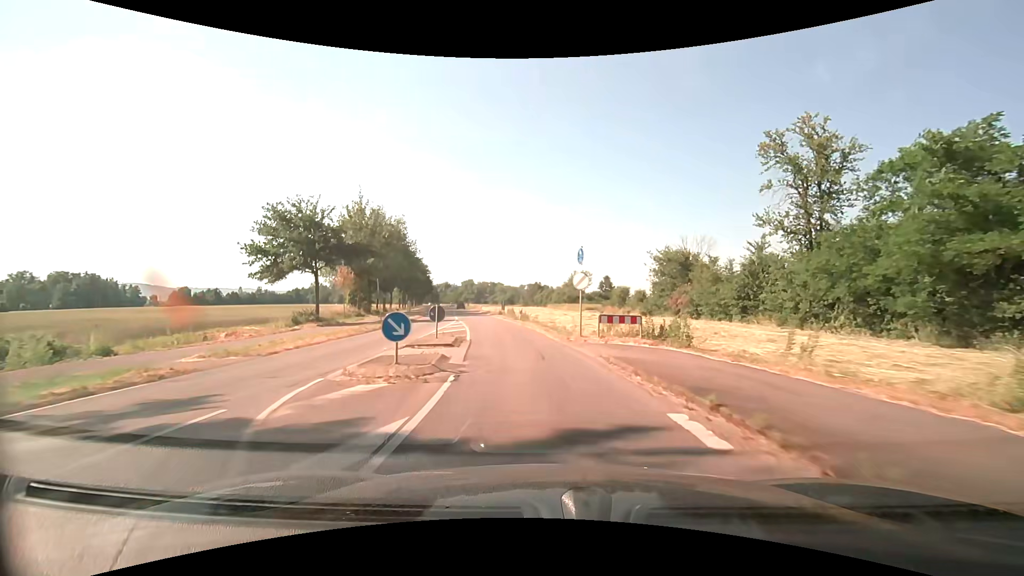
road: secondary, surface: asphalt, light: Day
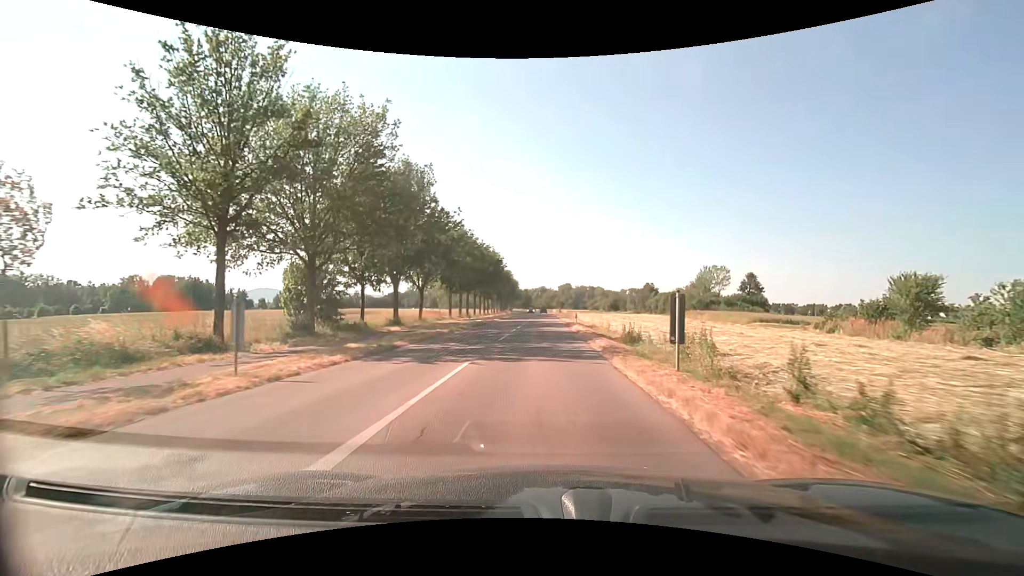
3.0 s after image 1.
(-4.3, +37.6) m; -11°
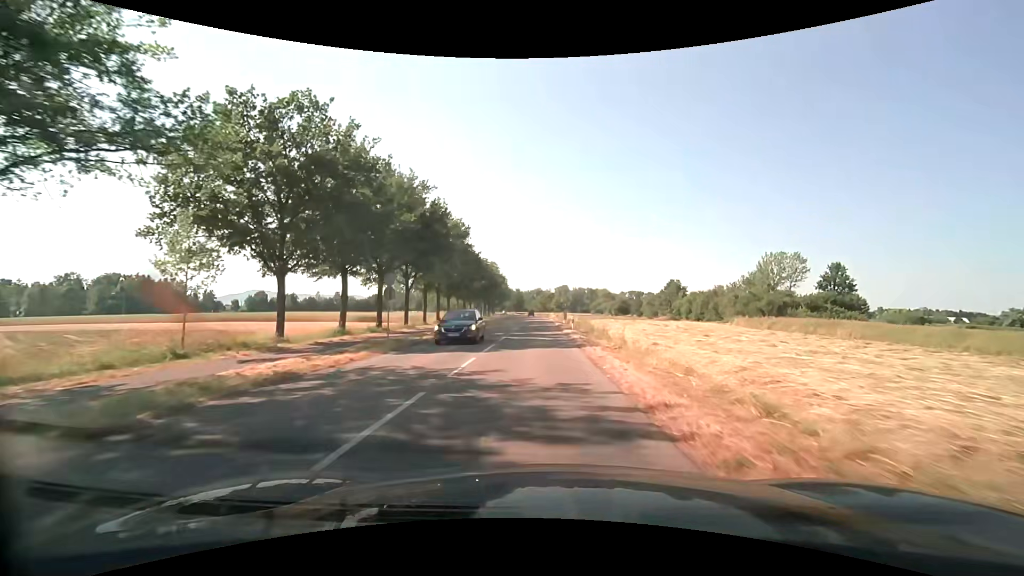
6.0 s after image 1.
(+0.1, +40.5) m; 0°
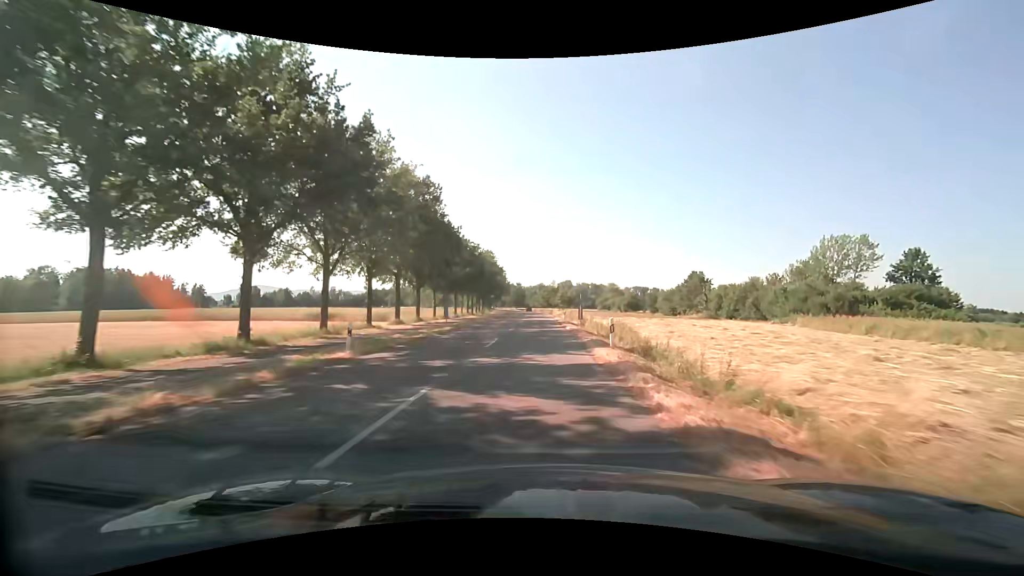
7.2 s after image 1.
(0.0, +18.0) m; 0°
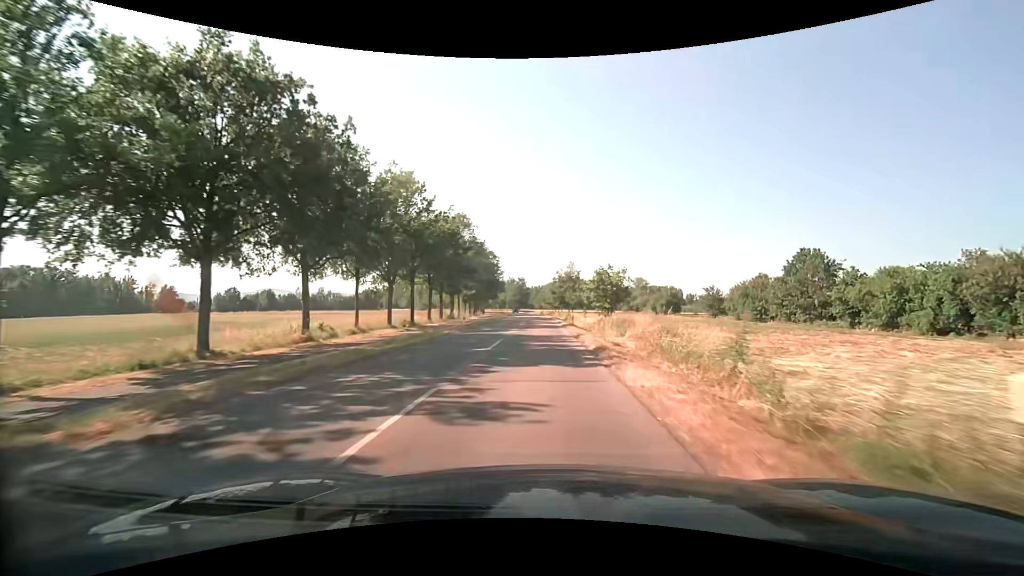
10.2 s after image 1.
(-0.1, +48.1) m; -1°
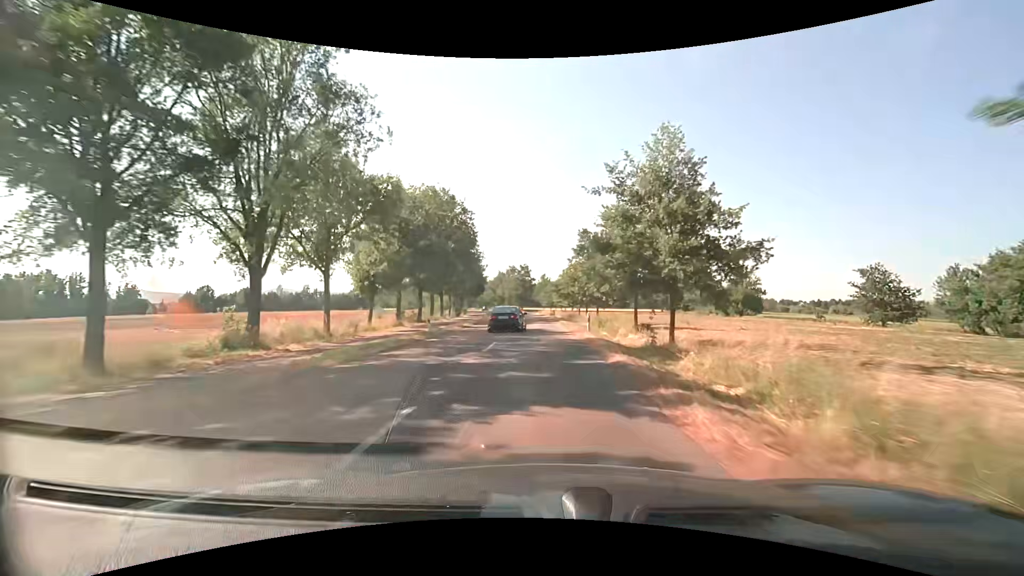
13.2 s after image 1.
(-0.4, +49.8) m; -1°
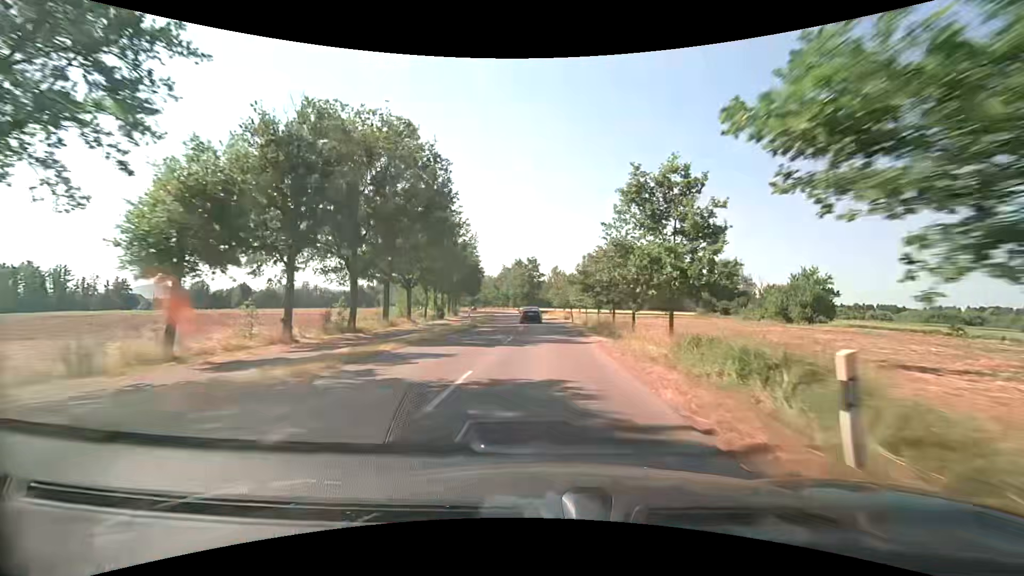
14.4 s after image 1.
(-0.3, +20.4) m; -1°
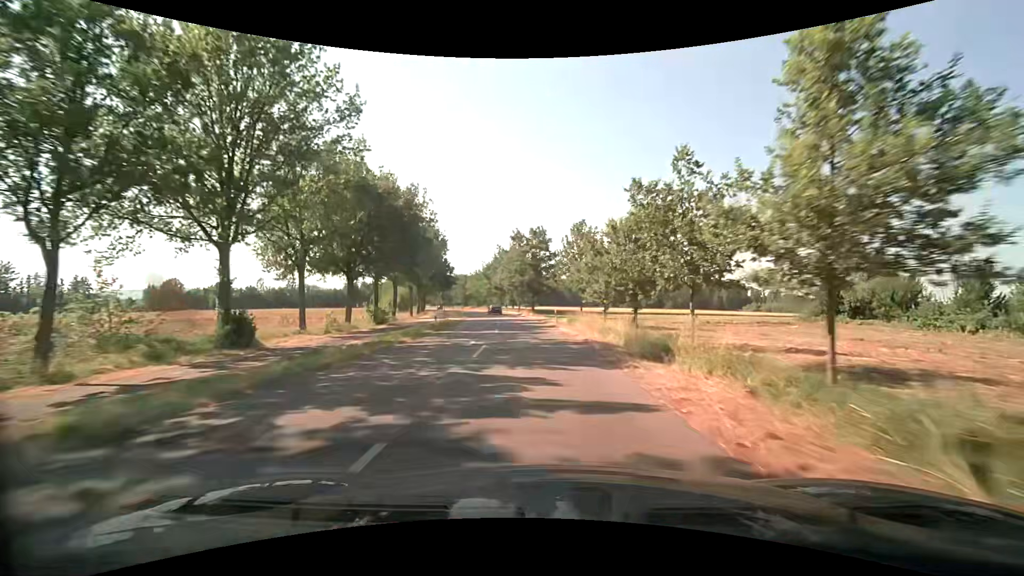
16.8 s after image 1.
(-0.2, +41.6) m; -1°
